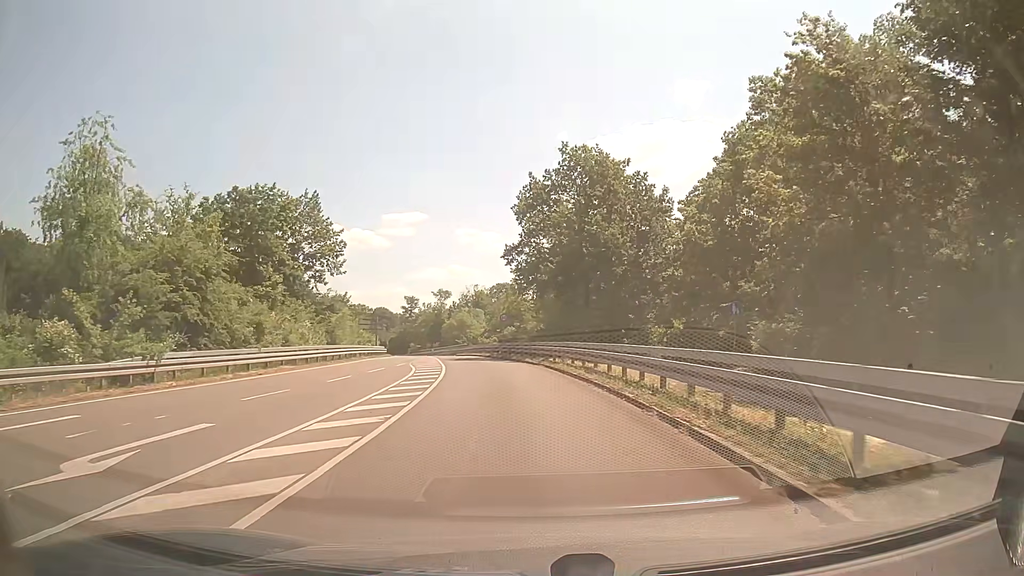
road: secondary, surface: asphalt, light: Day
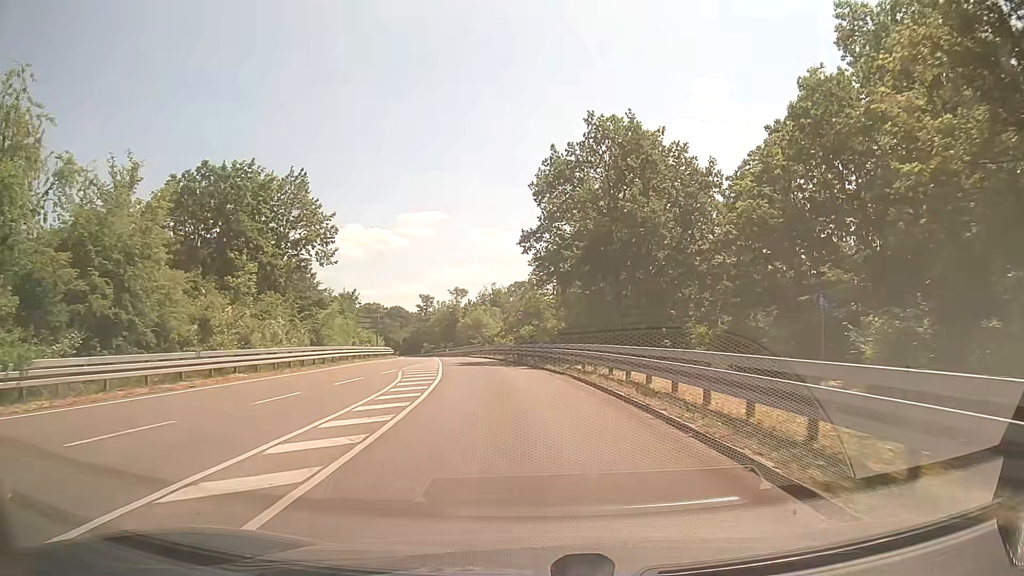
(-0.1, +6.9) m; -3°
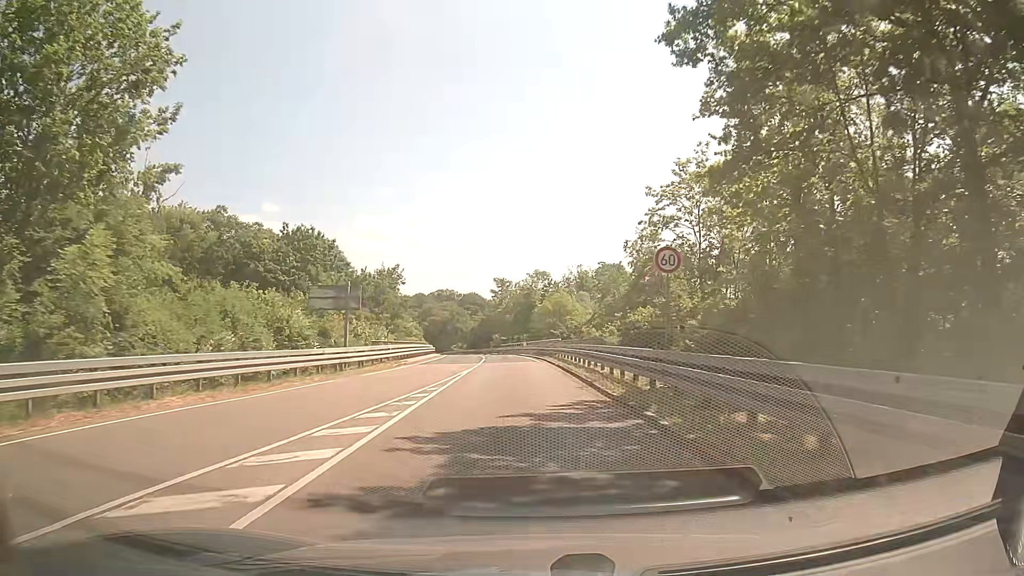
(-1.5, +28.8) m; -6°
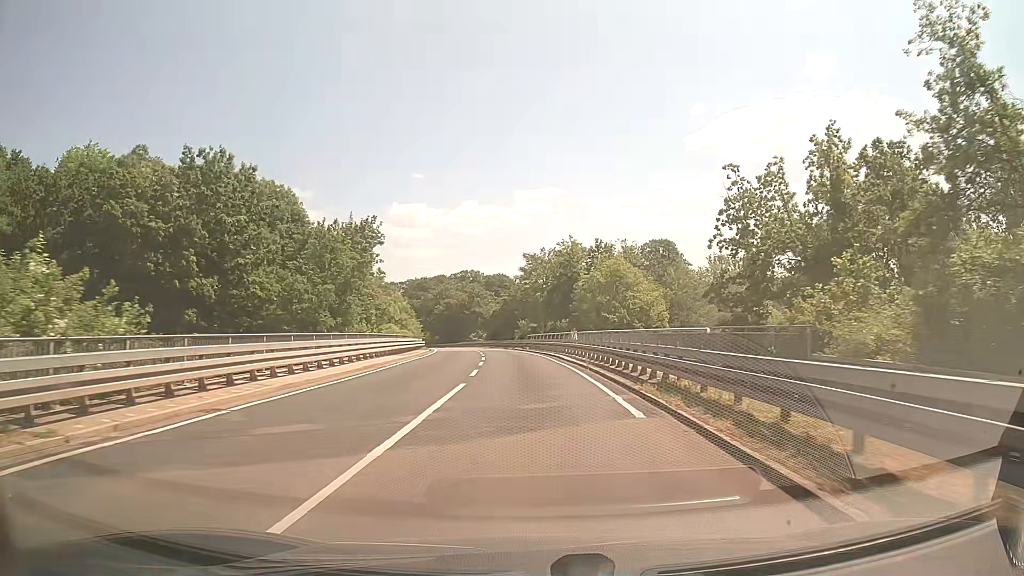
(-1.0, +30.1) m; -3°
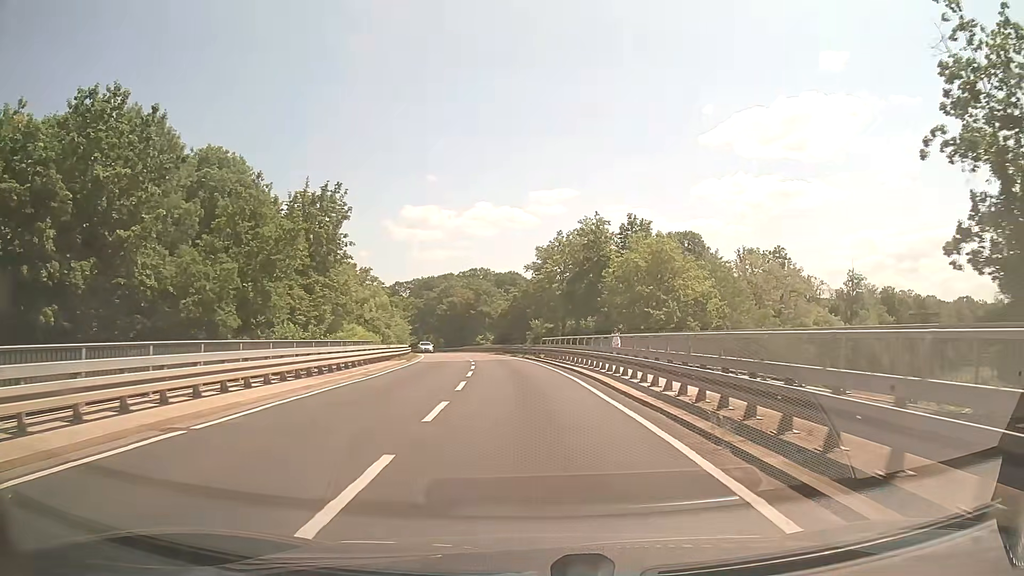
(-0.1, +15.3) m; -1°
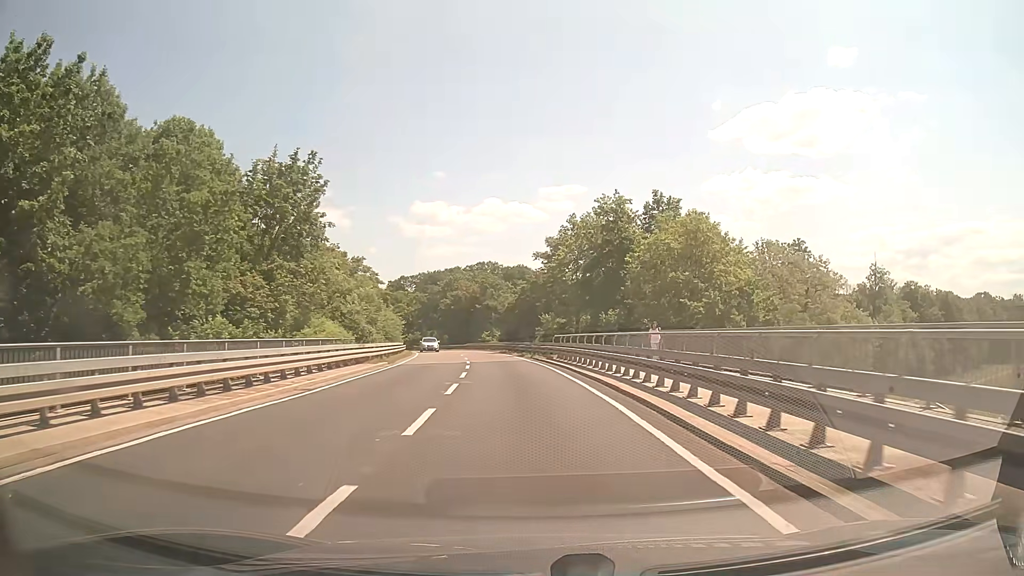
(0.0, +7.6) m; -1°
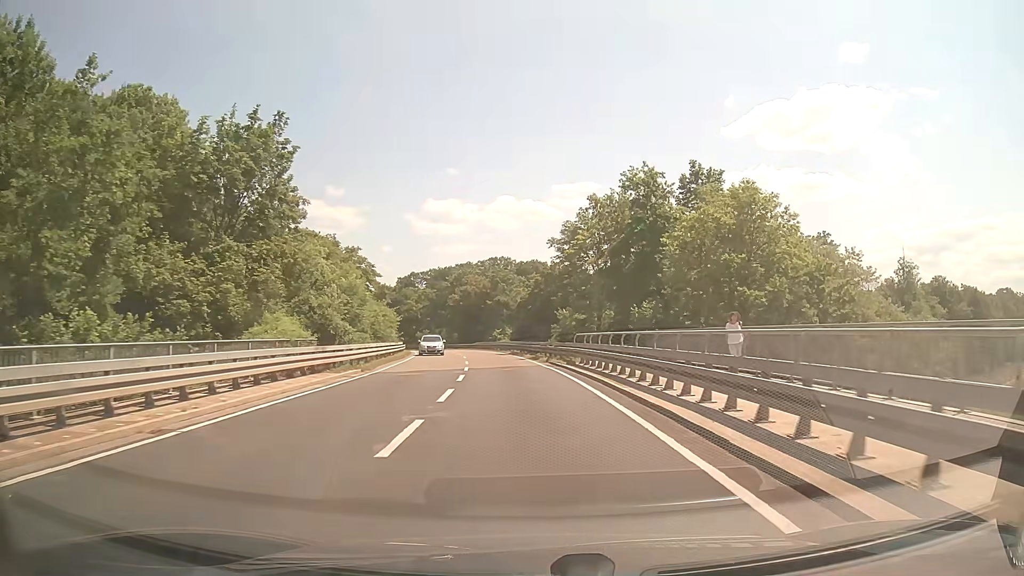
(-0.1, +7.6) m; -1°
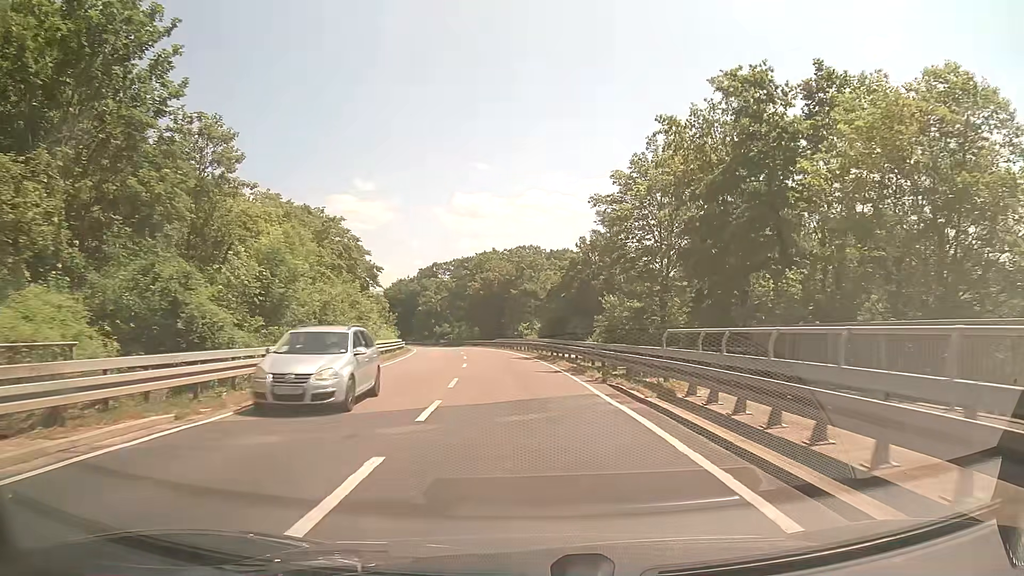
(-0.3, +15.2) m; -3°
(0, +10) (-1, +20) (-1, +30) (-2, +40) (-4, +50) (-5, +60) (-7, +70) (-9, +79) (-12, +89) (-14, +99) m
